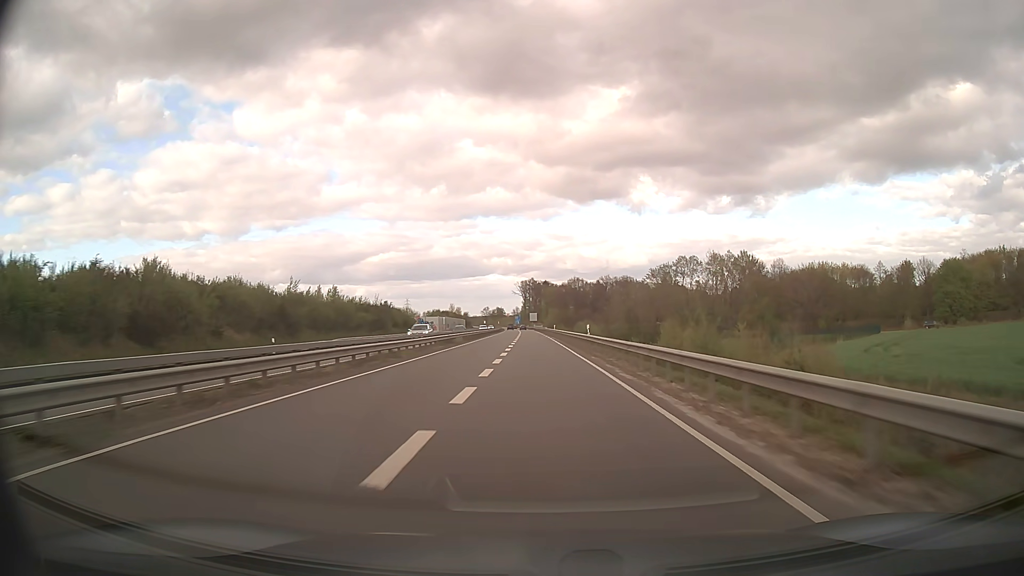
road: trunk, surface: asphalt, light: Day
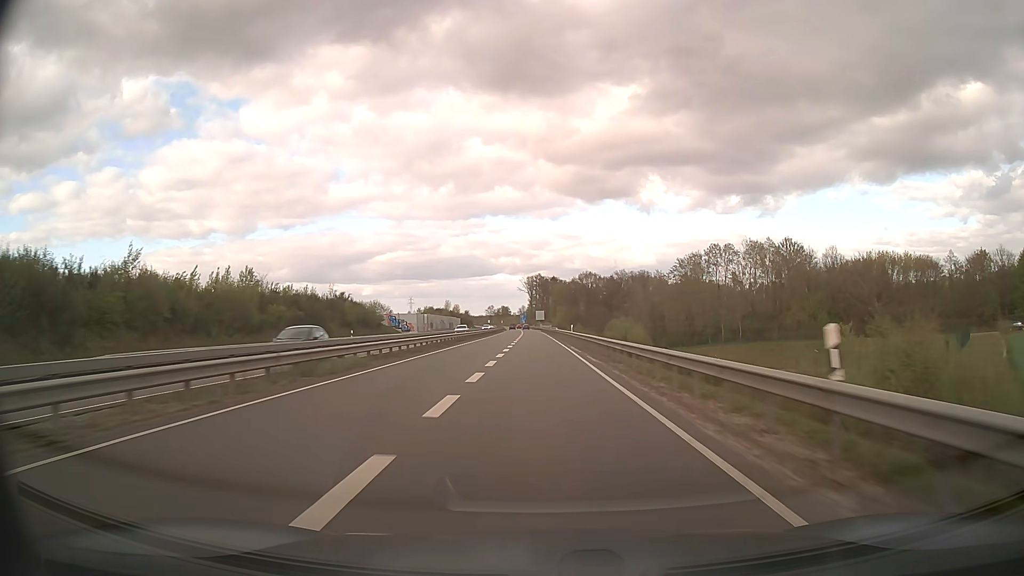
(-0.2, +31.6) m; -1°
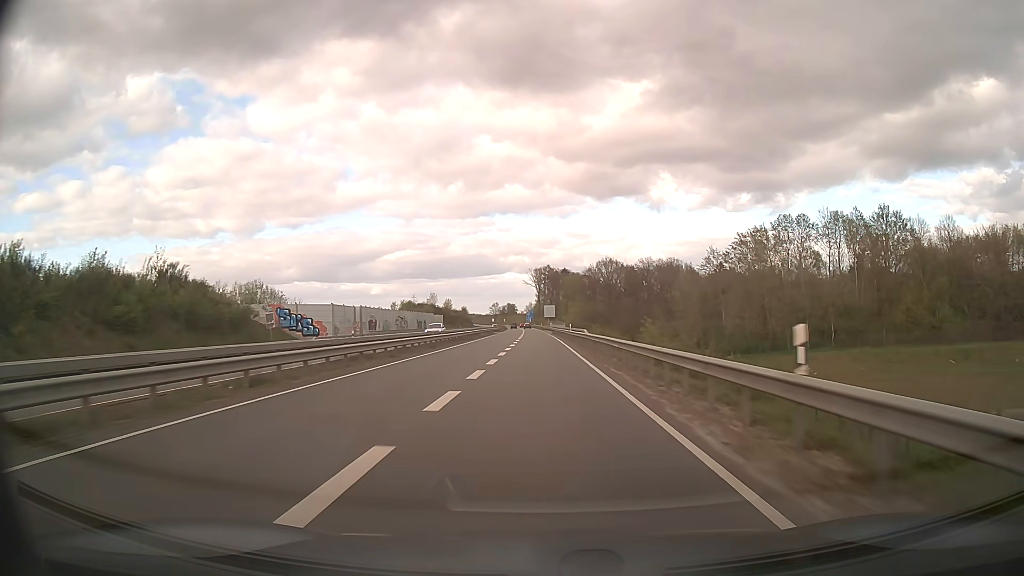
(-0.3, +47.3) m; -1°
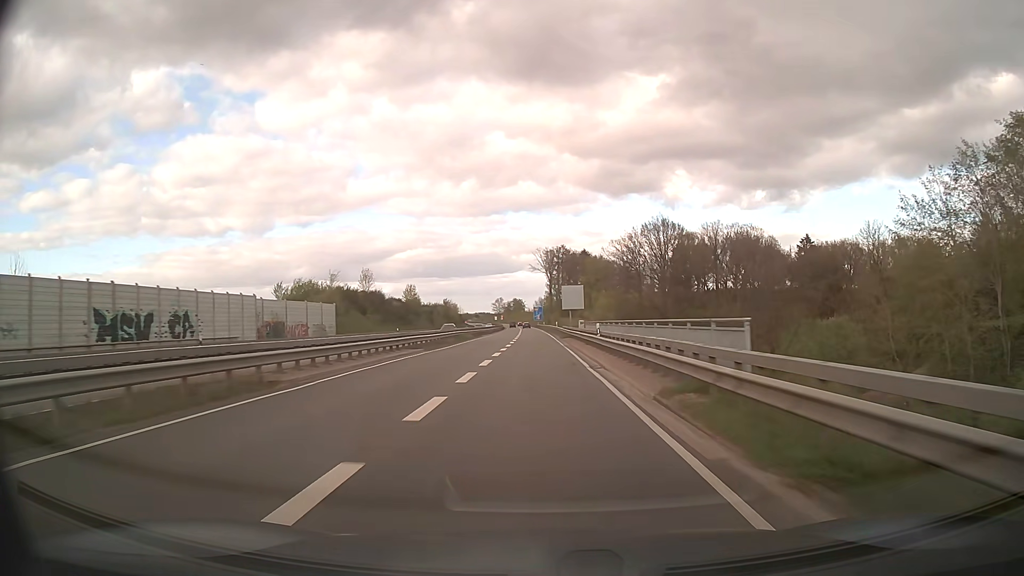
(-0.5, +78.9) m; -1°
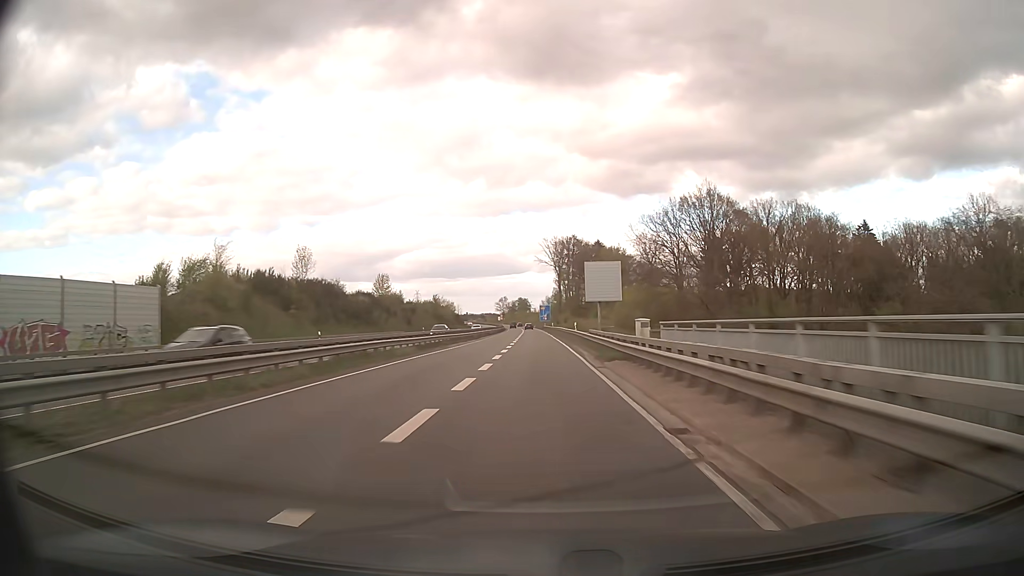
(-0.2, +31.6) m; -1°
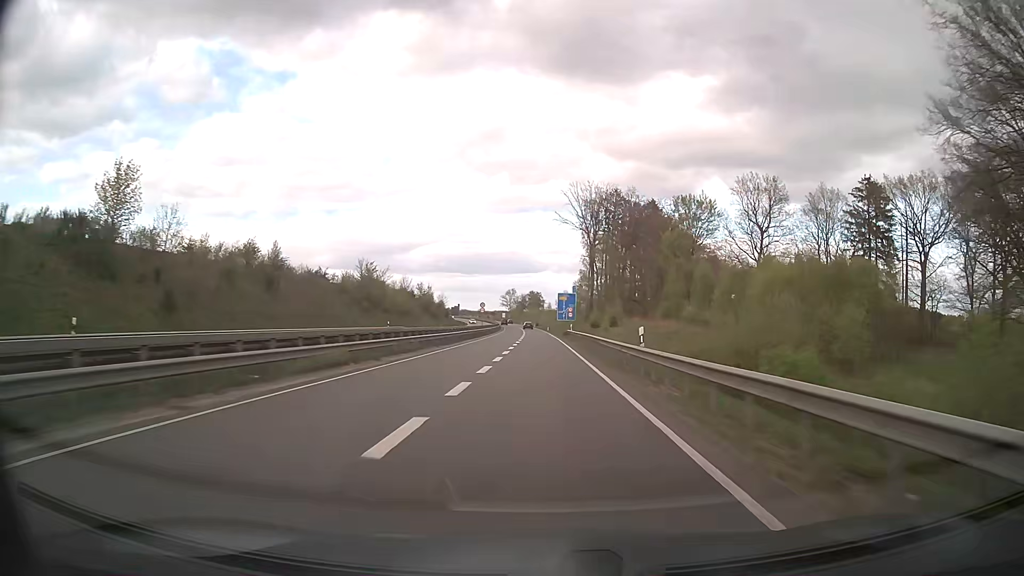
(-0.8, +78.9) m; -1°
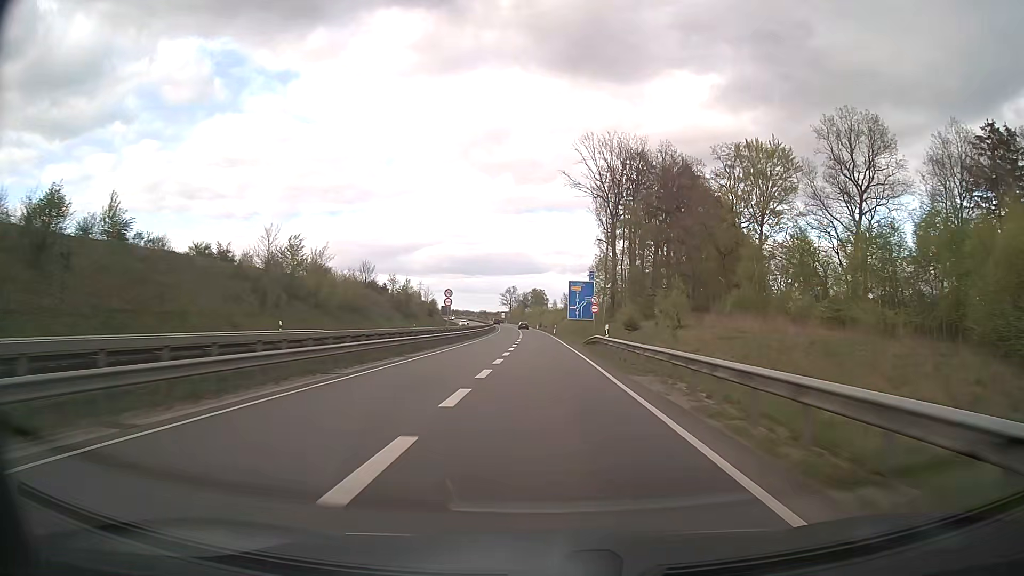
(0.0, +31.6) m; 0°
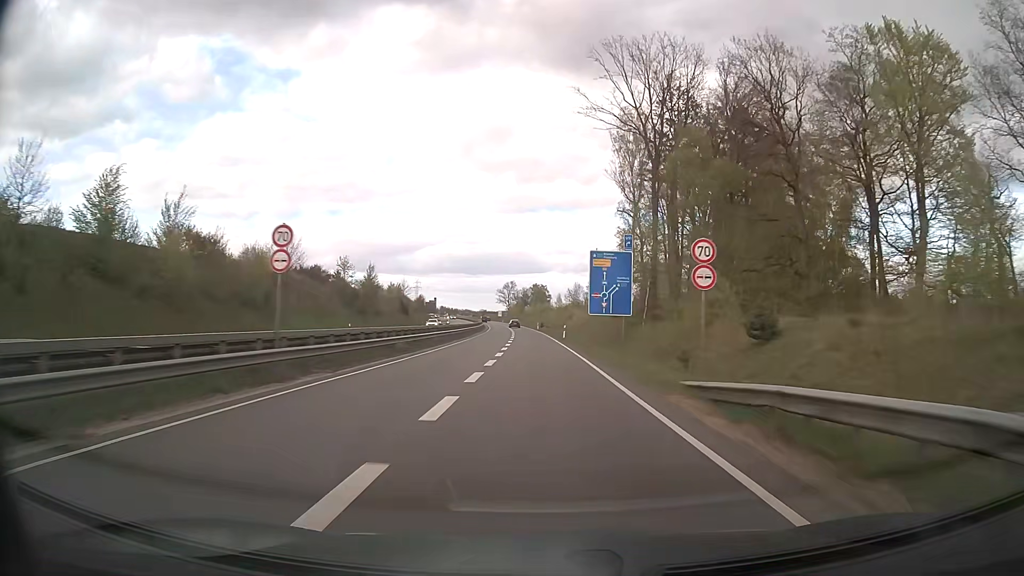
(0.0, +31.6) m; 0°
(0, +10) (0, +20) (0, +30) (0, +40) (-1, +50) (-1, +60) (-1, +70) (-2, +80) (-2, +90) (-3, +100) m
